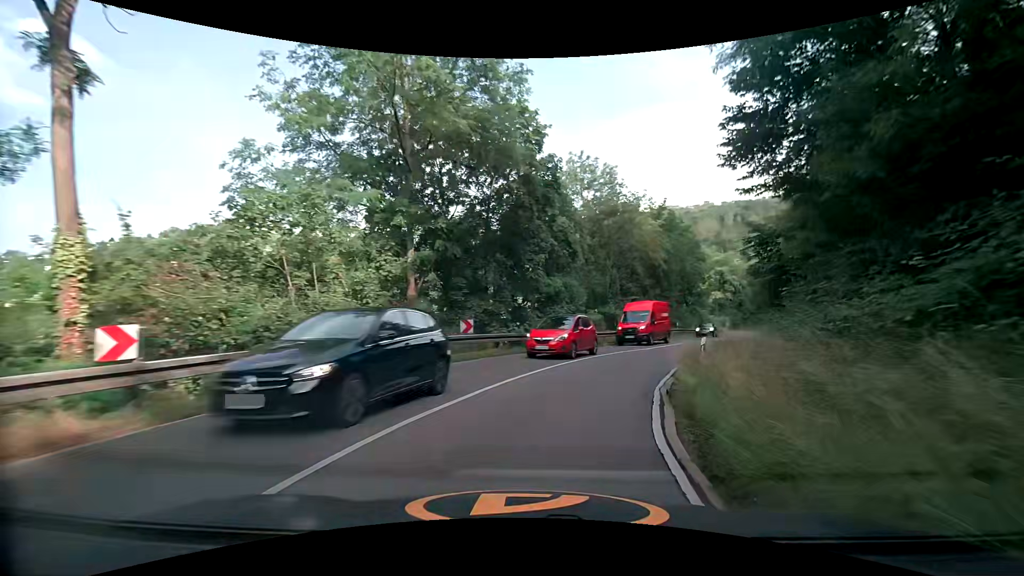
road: secondary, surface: asphalt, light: Day
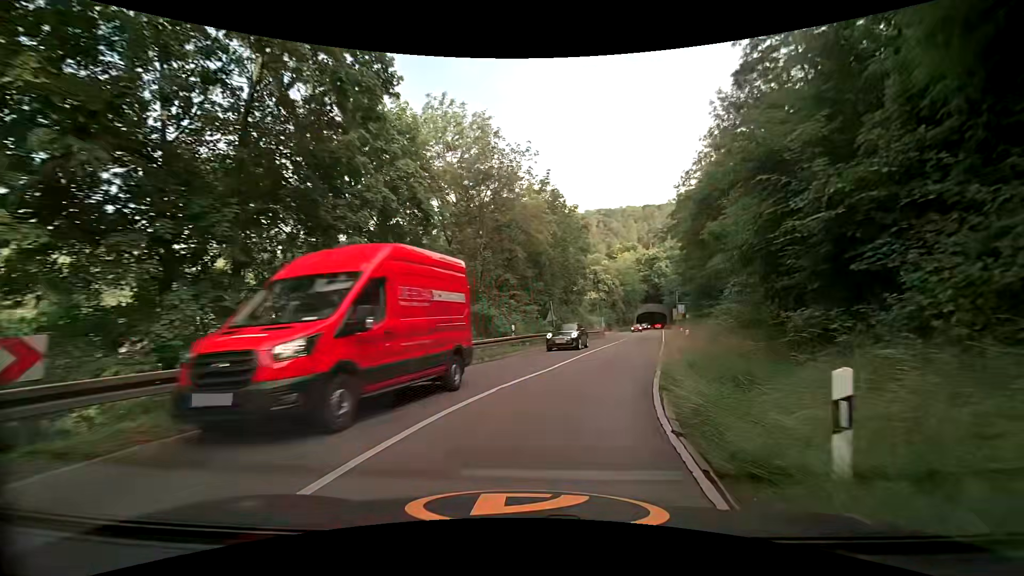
(+1.6, +12.0) m; +15°
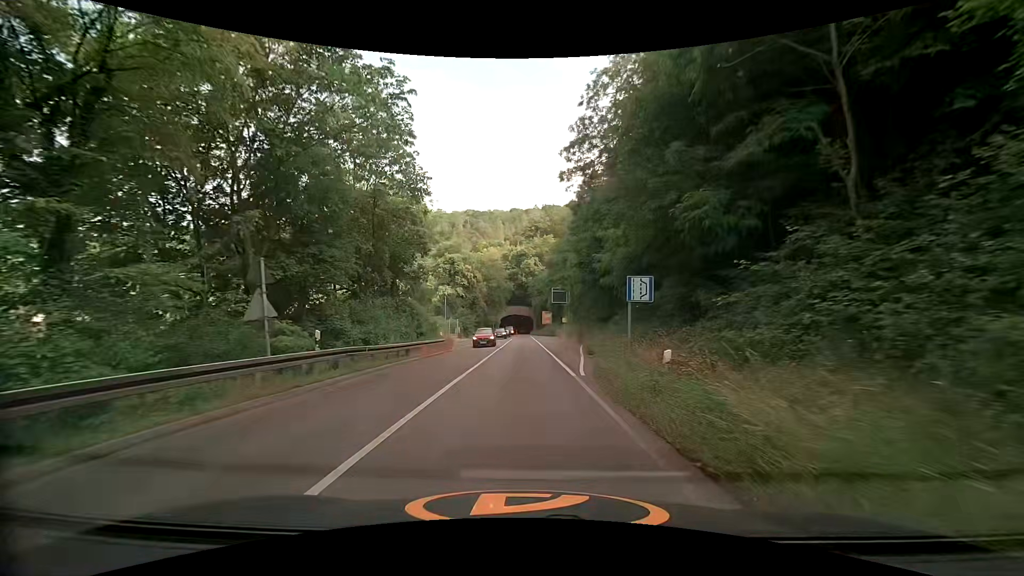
(+4.5, +23.8) m; +16°
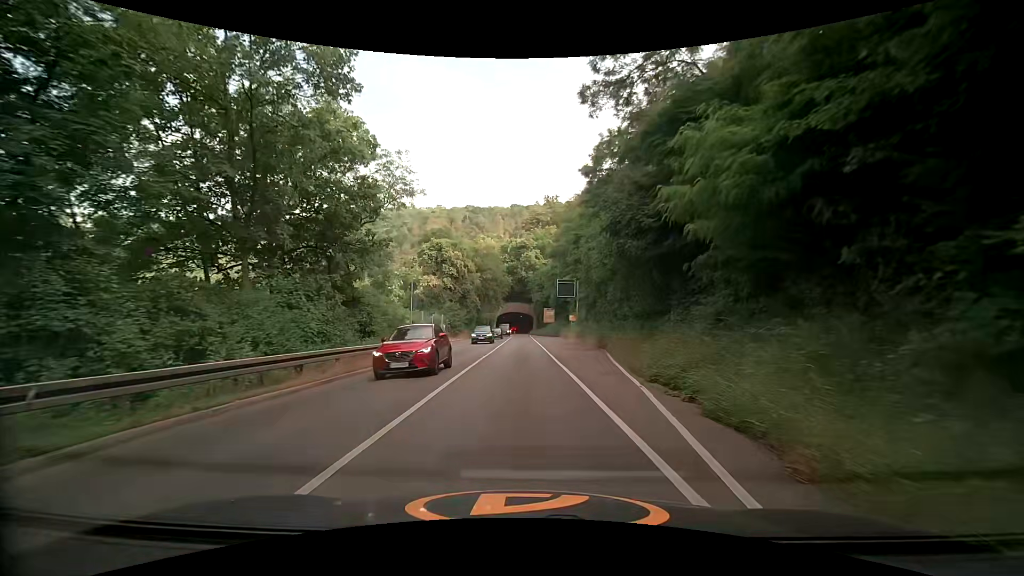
(0.0, +12.3) m; -1°
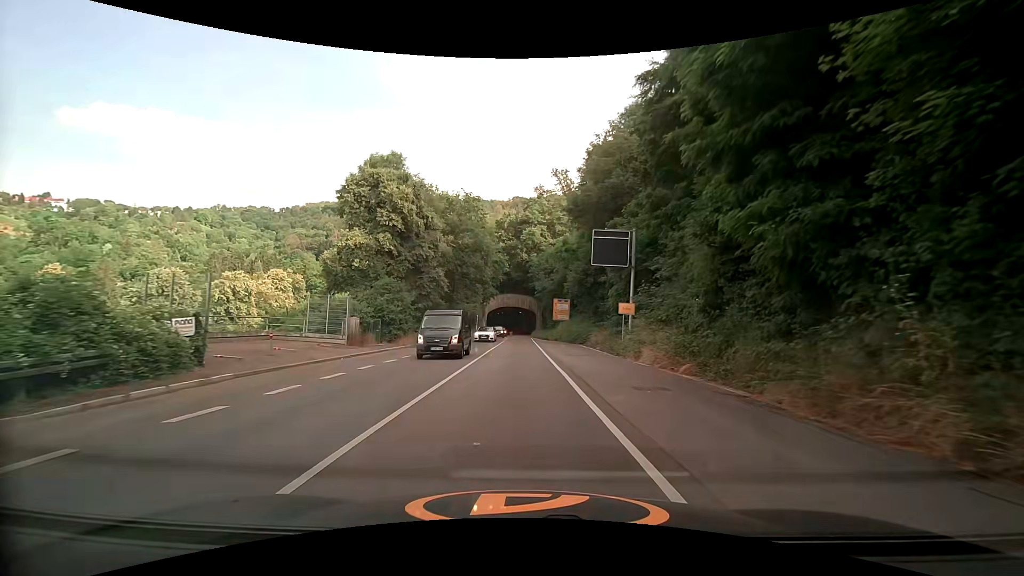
(+0.5, +30.7) m; +1°
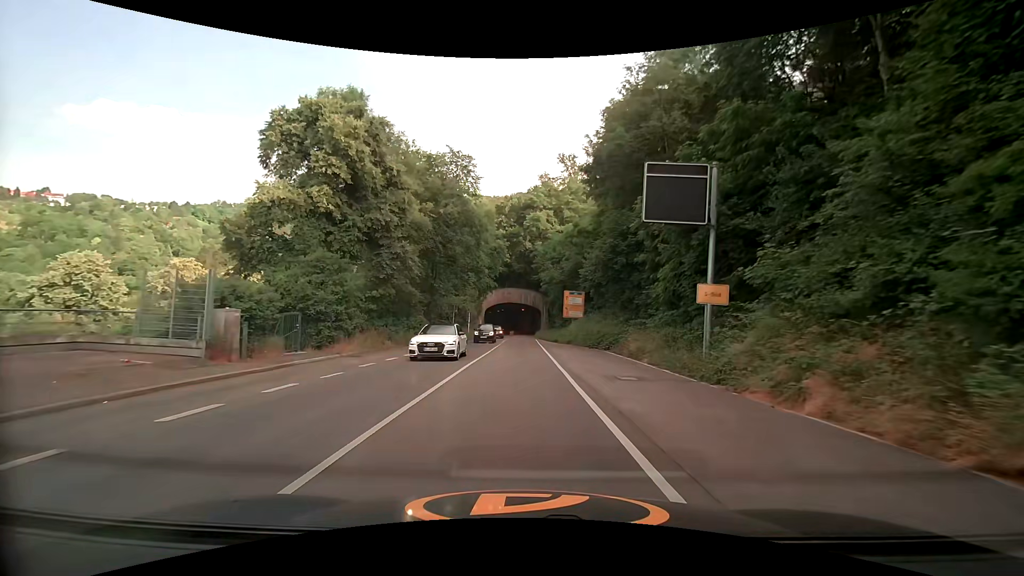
(0.0, +12.2) m; 0°
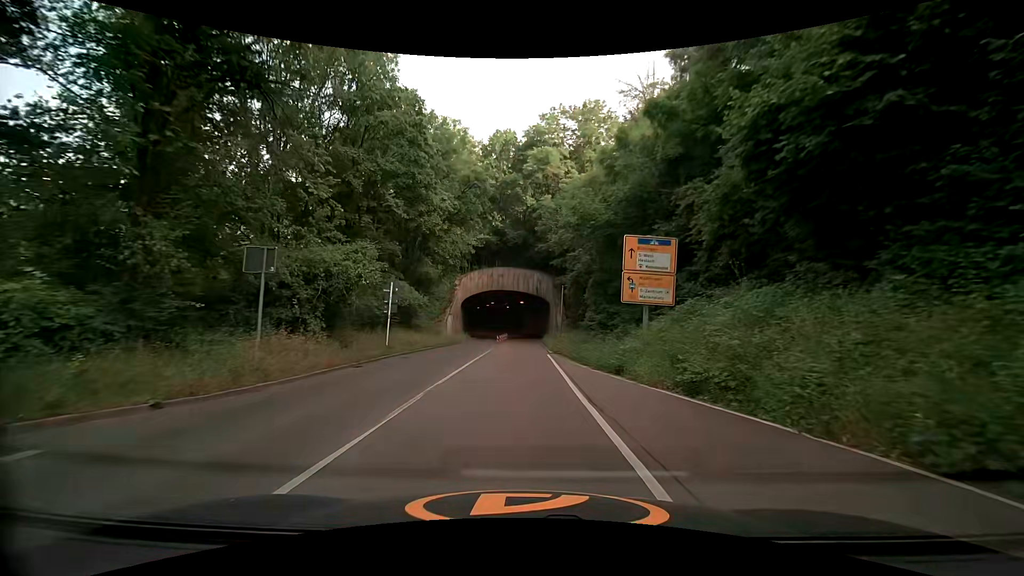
(+0.1, +30.4) m; +1°
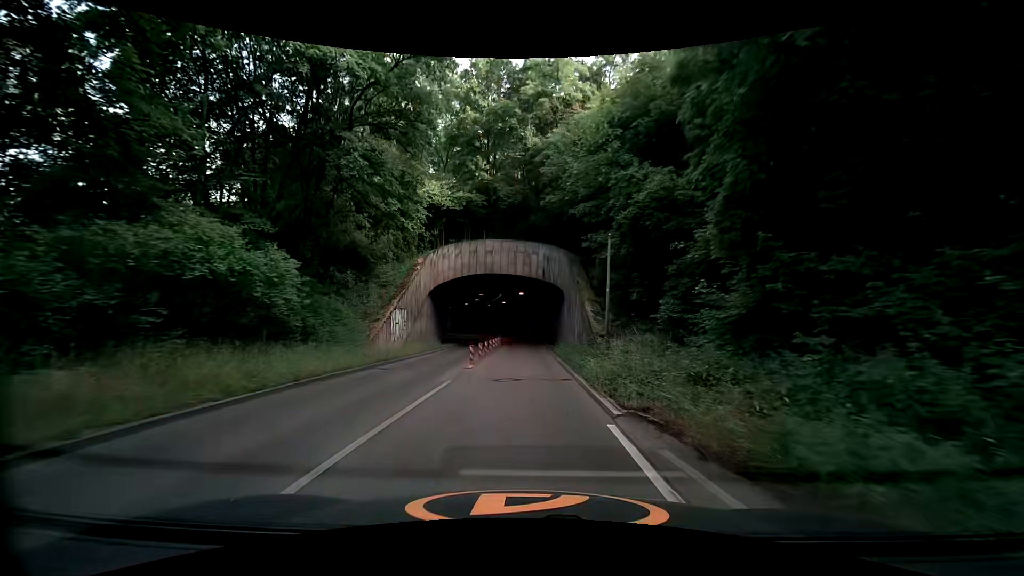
(-0.2, +18.2) m; -1°
